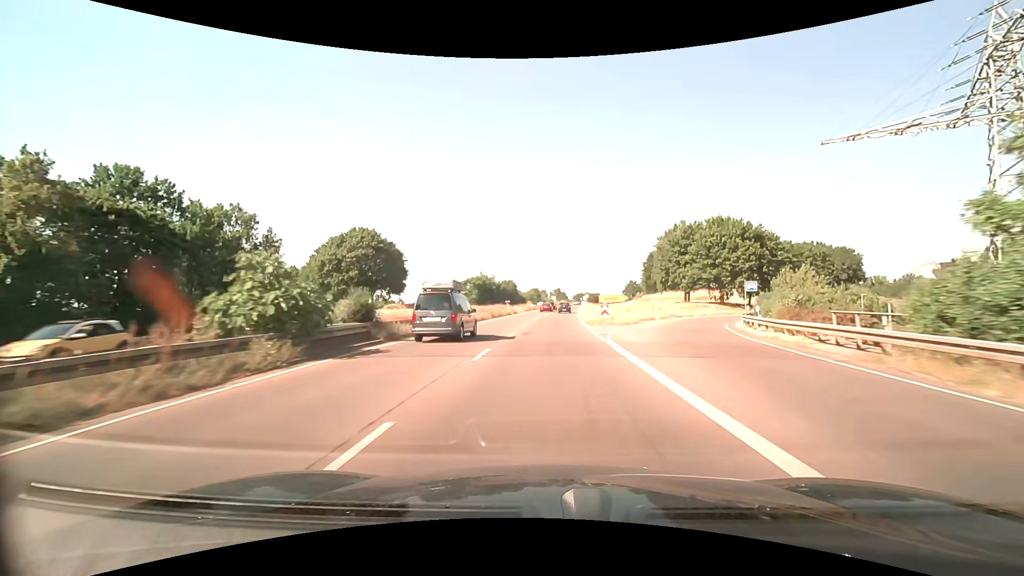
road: trunk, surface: asphalt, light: Day
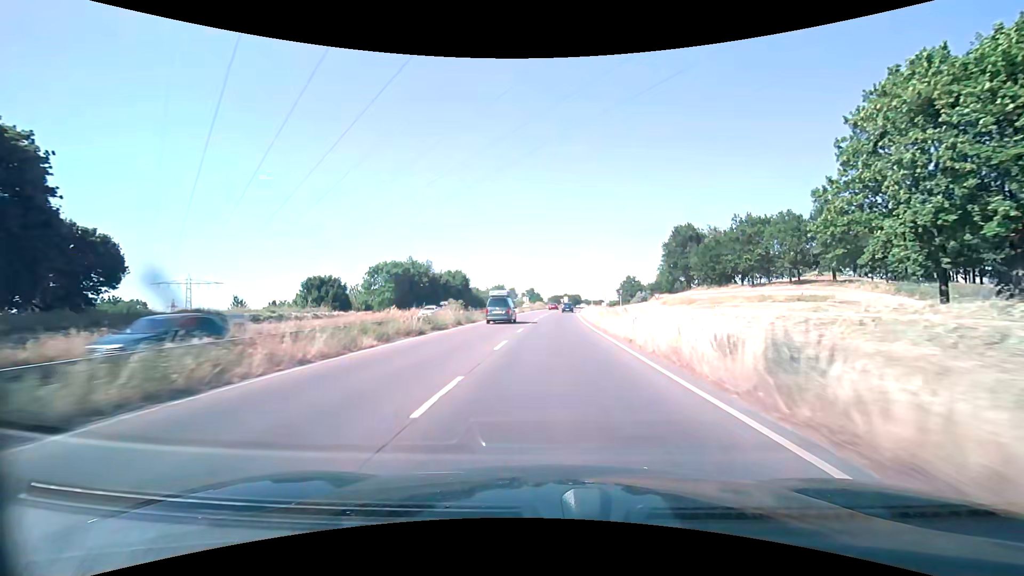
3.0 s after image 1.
(+1.5, +60.1) m; +3°
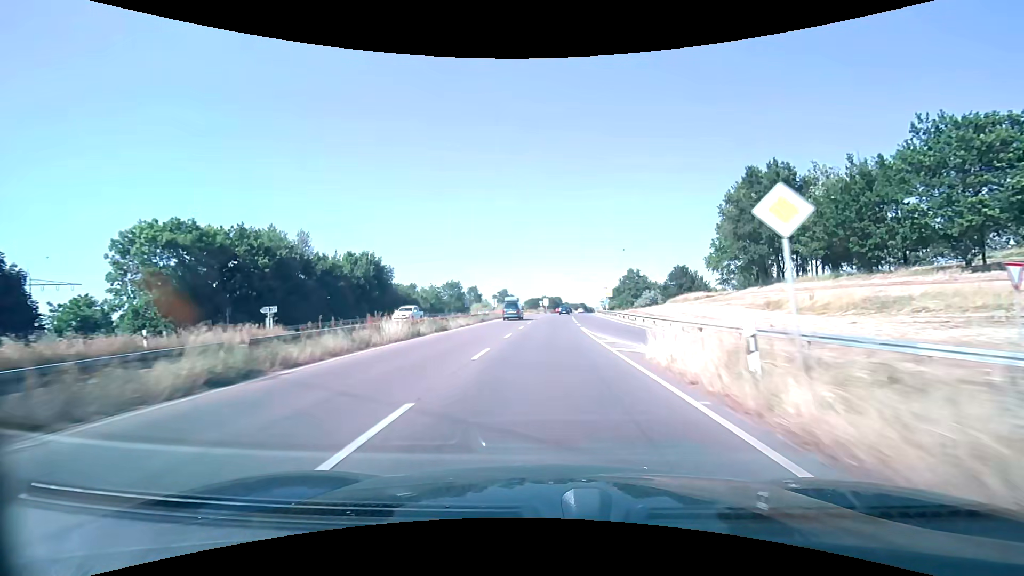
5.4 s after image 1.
(+1.4, +46.8) m; +3°
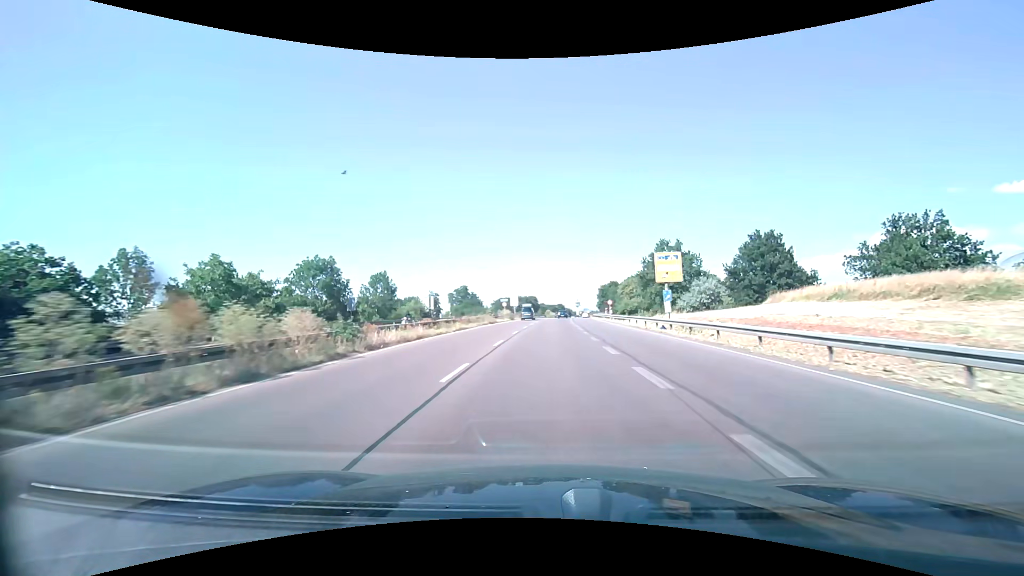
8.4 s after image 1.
(+1.2, +57.3) m; +3°
(0, +10) (0, +20) (0, +30) (+1, +40) (+1, +50) (+1, +60) (+2, +70) (+2, +80) (+3, +90) (+3, +100) m
